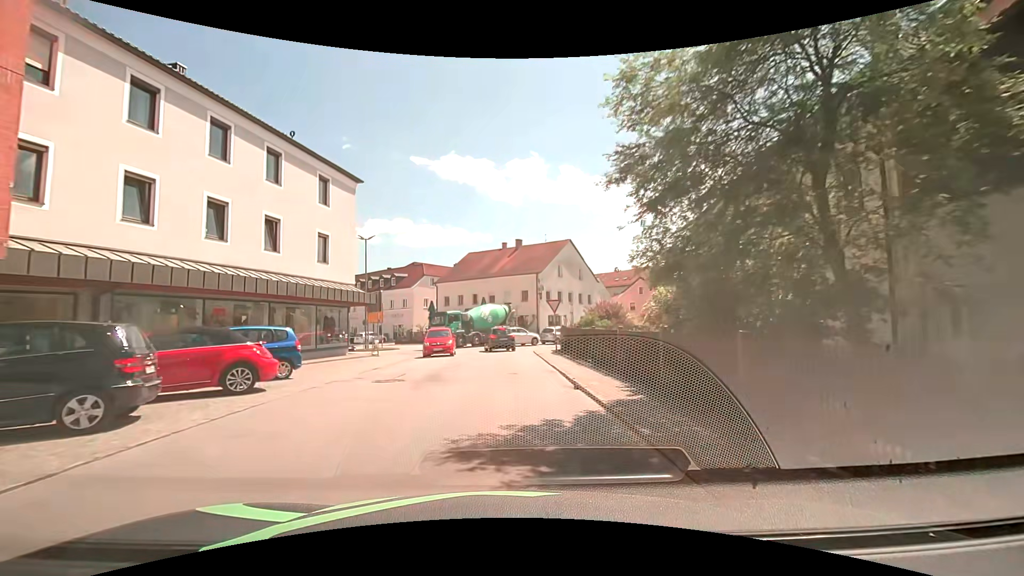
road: tertiary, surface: asphalt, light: Day
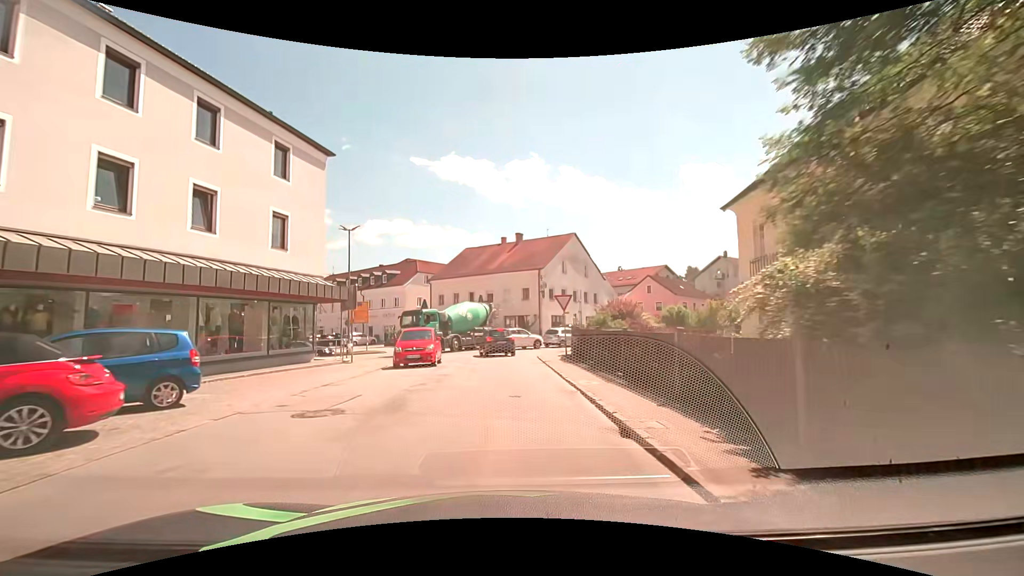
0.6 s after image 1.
(0.0, +4.7) m; 0°
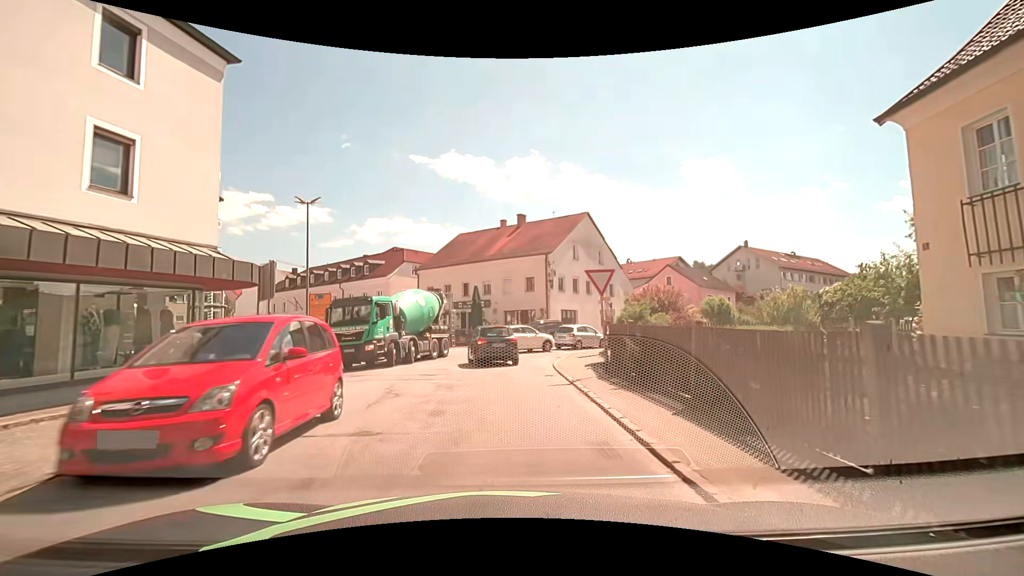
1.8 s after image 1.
(0.0, +8.5) m; 0°
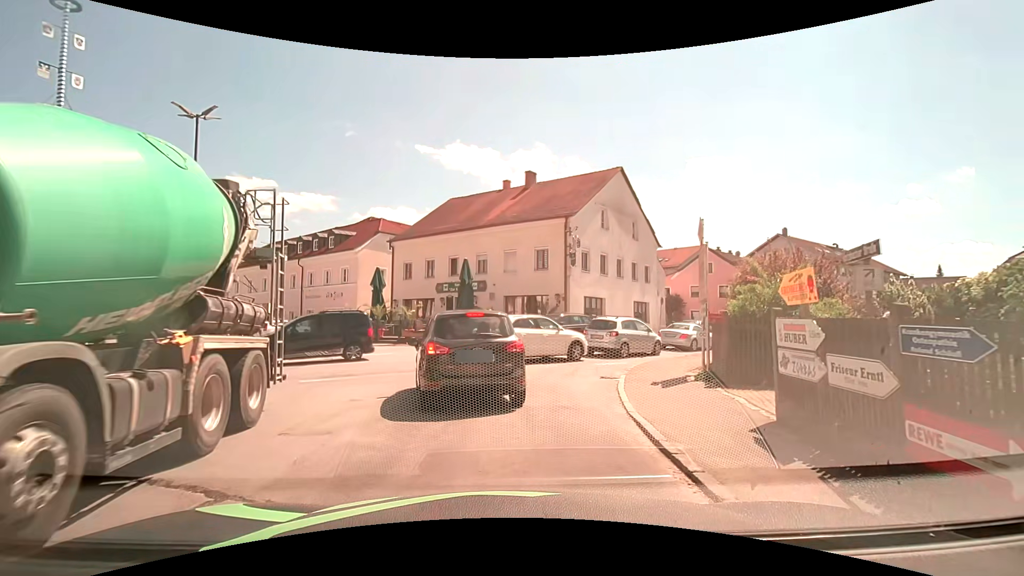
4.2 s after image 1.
(0.0, +11.6) m; -1°
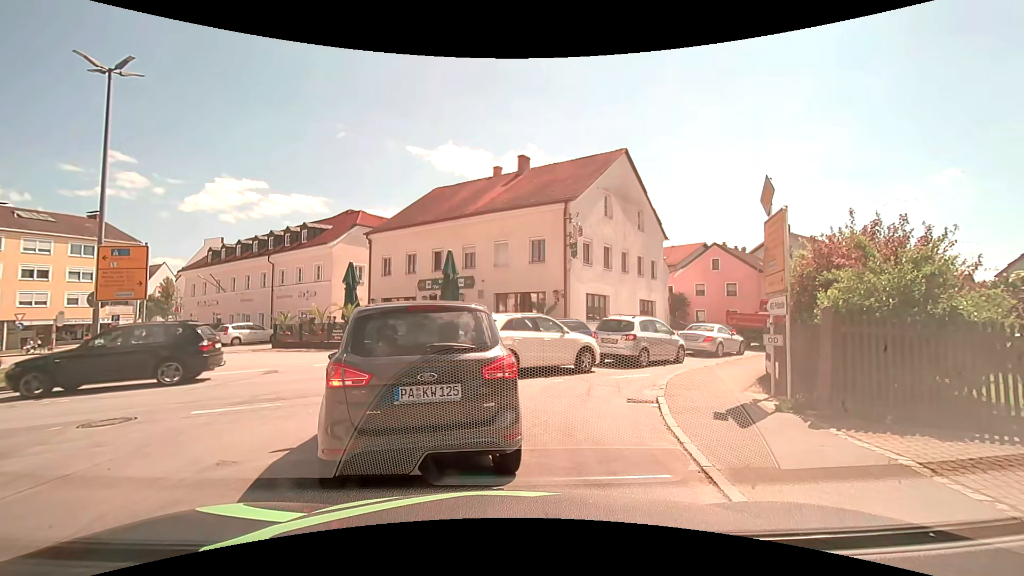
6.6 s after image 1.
(+0.1, +3.6) m; +2°
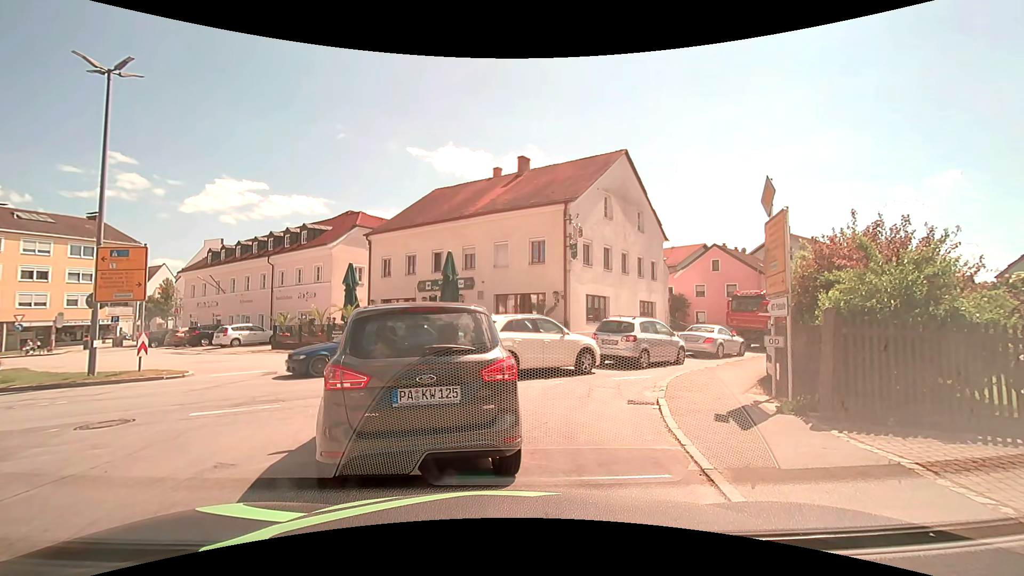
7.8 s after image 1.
(0.0, +0.1) m; 0°
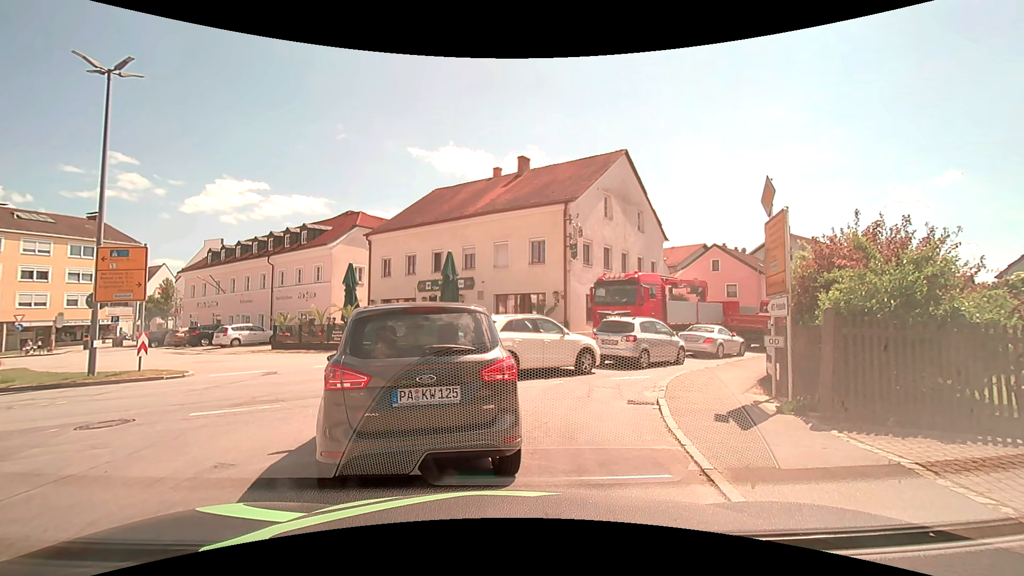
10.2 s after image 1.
(0.0, 0.0) m; 0°
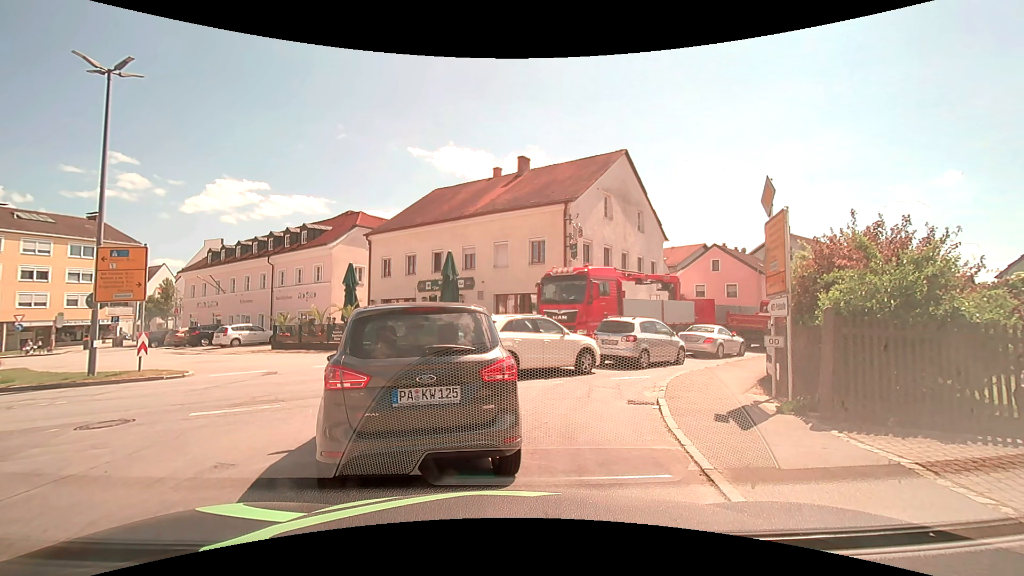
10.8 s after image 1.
(0.0, 0.0) m; 0°
